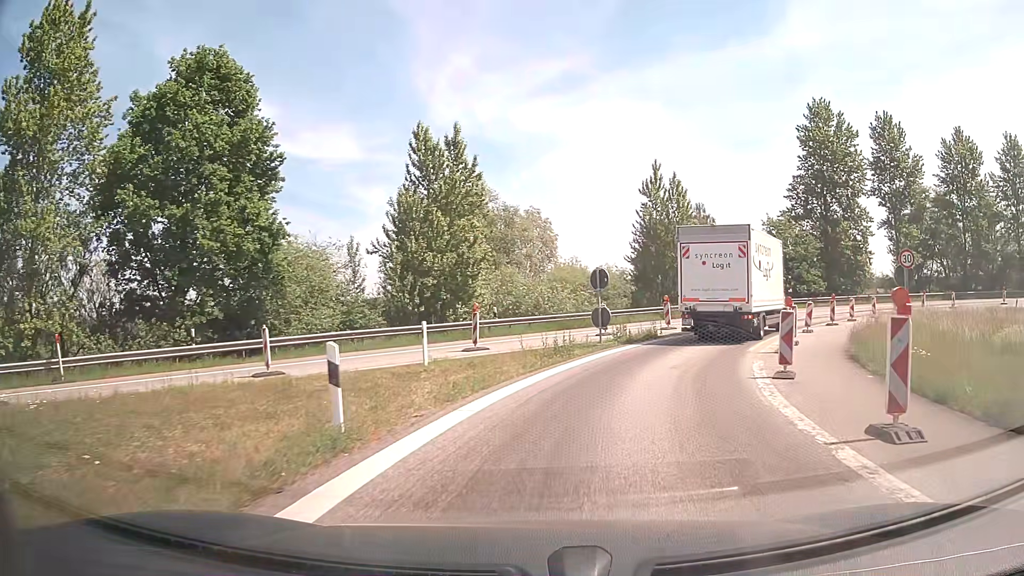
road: motorway_link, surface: asphalt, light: Day
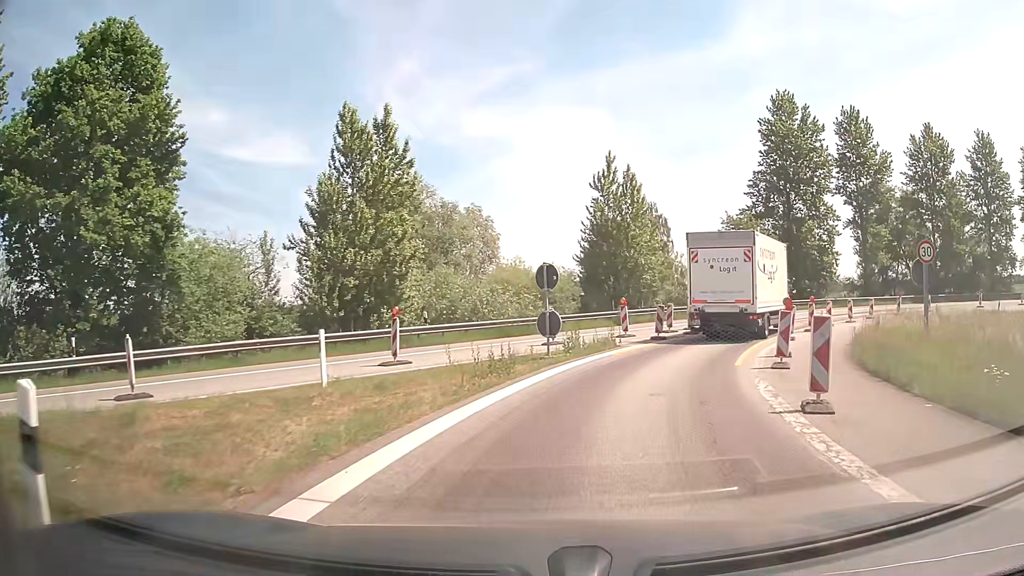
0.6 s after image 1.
(+0.2, +4.2) m; +5°
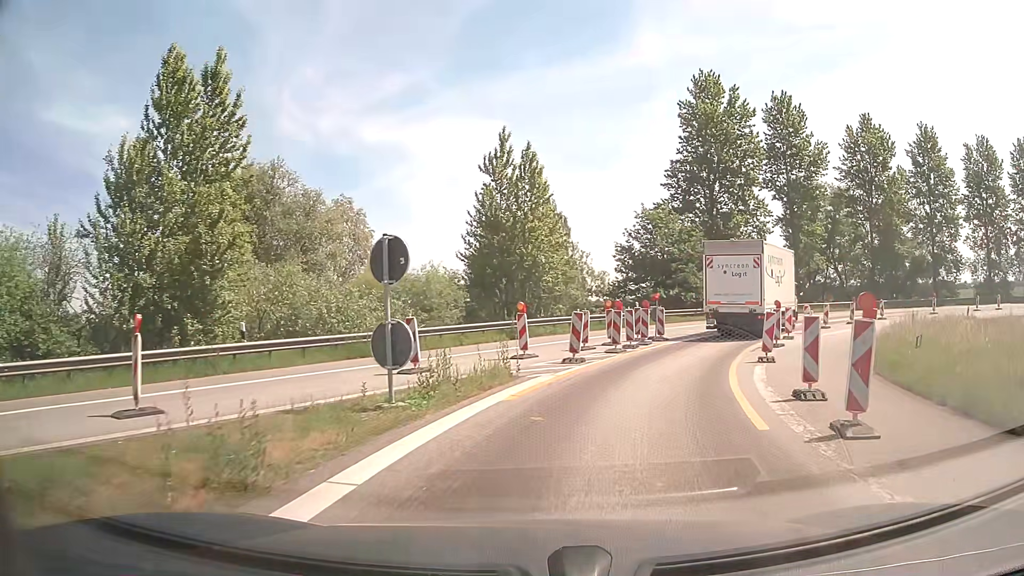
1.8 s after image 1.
(+0.6, +8.2) m; +9°
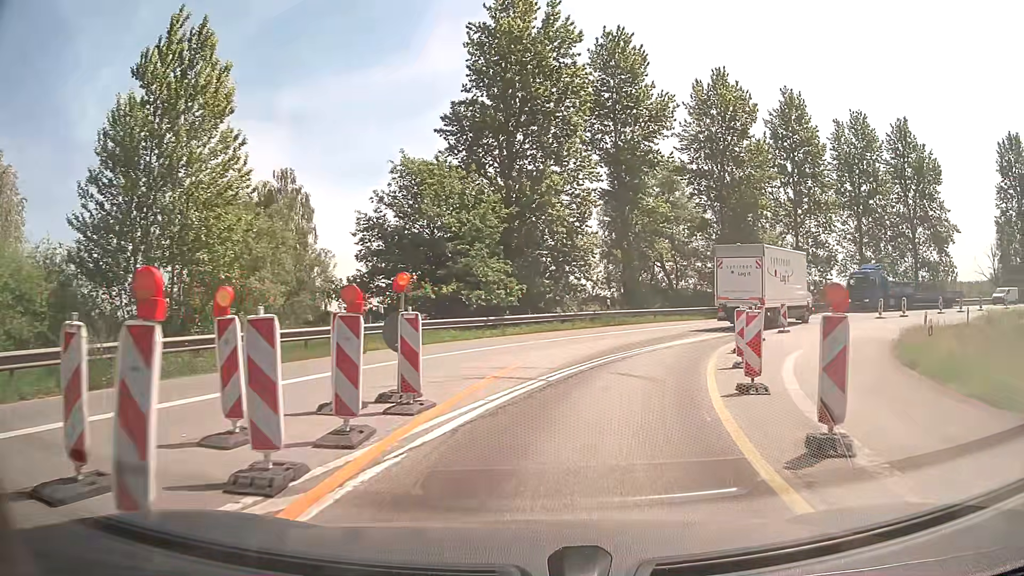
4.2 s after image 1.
(+2.9, +16.7) m; +19°
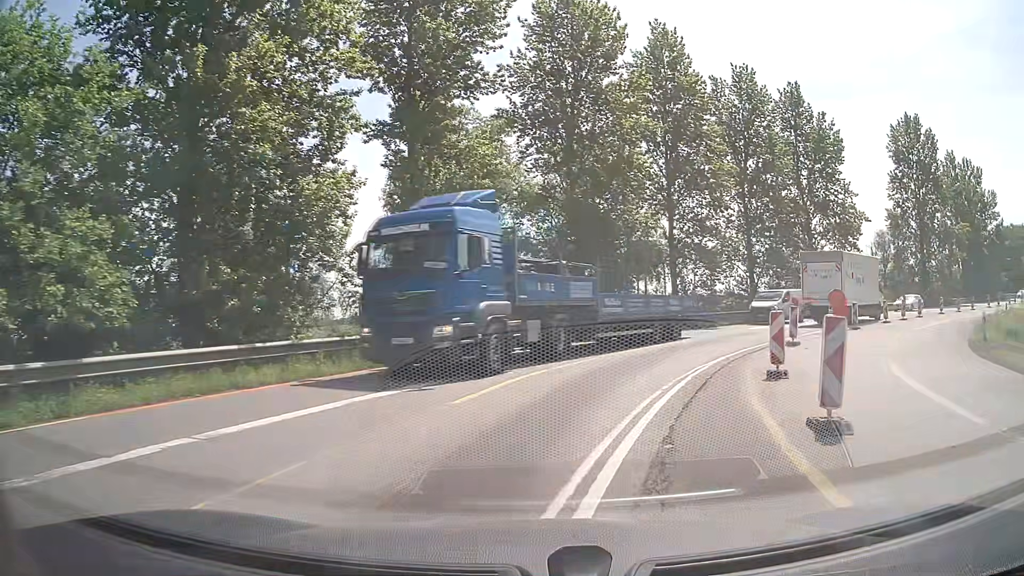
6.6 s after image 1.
(+2.5, +17.3) m; +17°
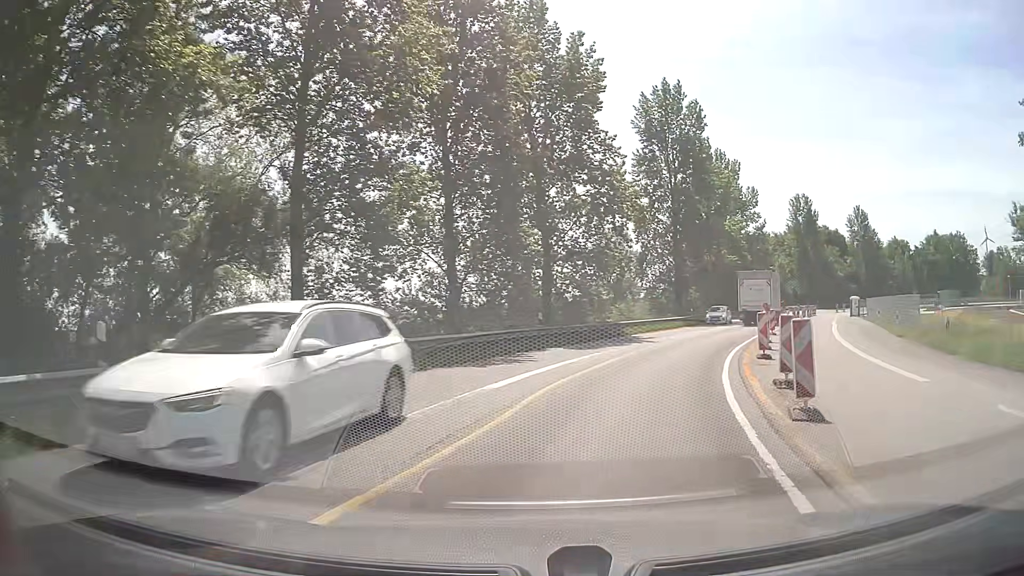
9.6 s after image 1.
(+4.8, +21.3) m; +27°
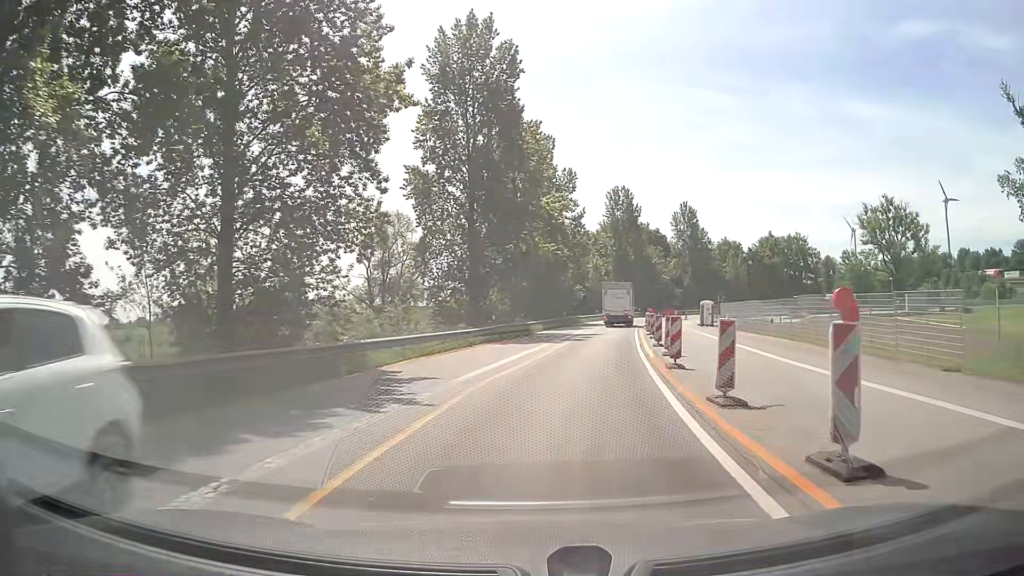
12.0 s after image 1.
(+3.2, +17.6) m; +18°
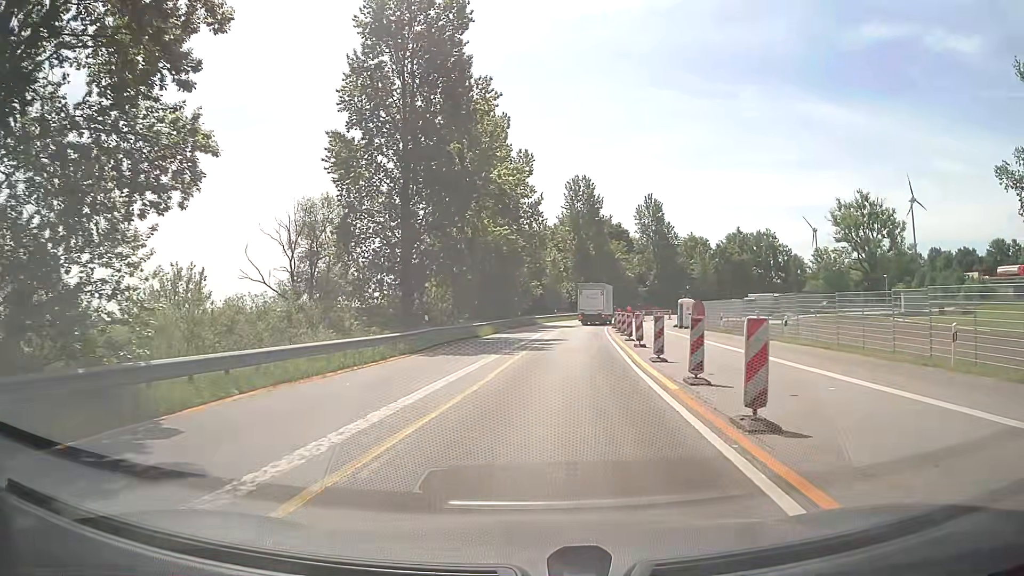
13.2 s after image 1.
(+0.3, +9.1) m; +3°
(0, +10) (+1, +20) (+2, +30) (+3, +40) (+4, +50) (+5, +60) (+7, +70) (+10, +79) (+14, +88) (+20, +97) m
